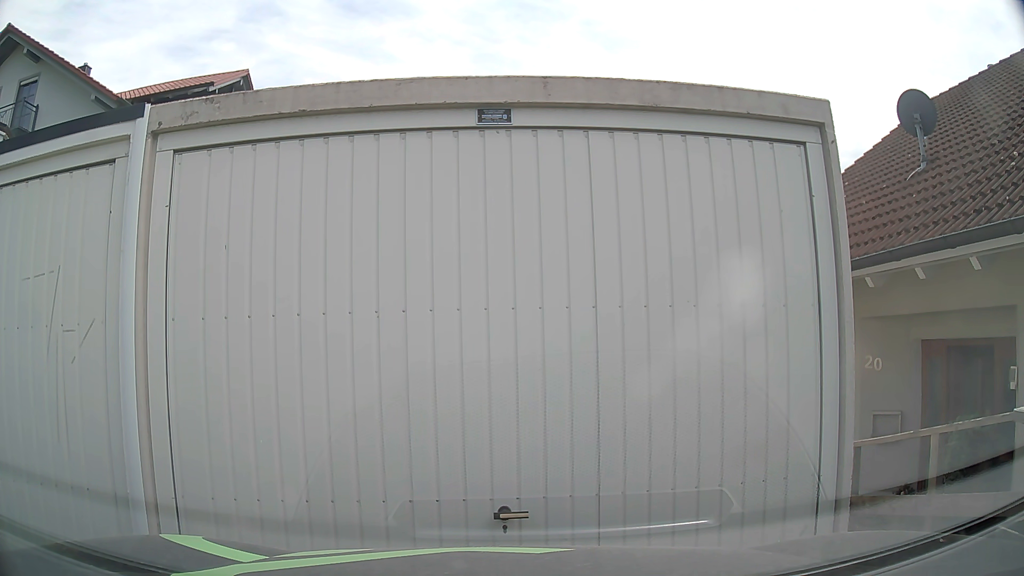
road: residential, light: Day
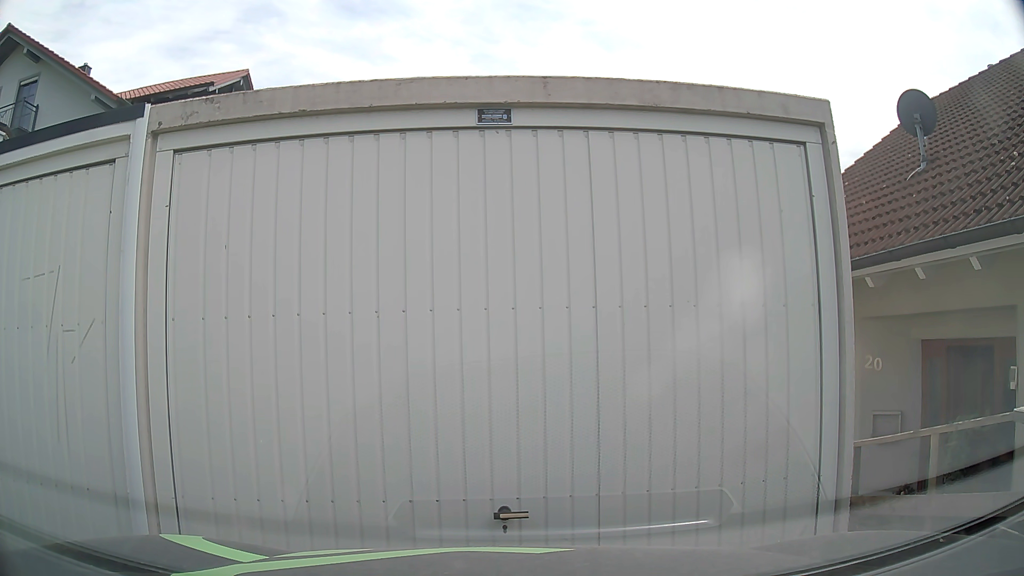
(0.0, 0.0) m; 0°
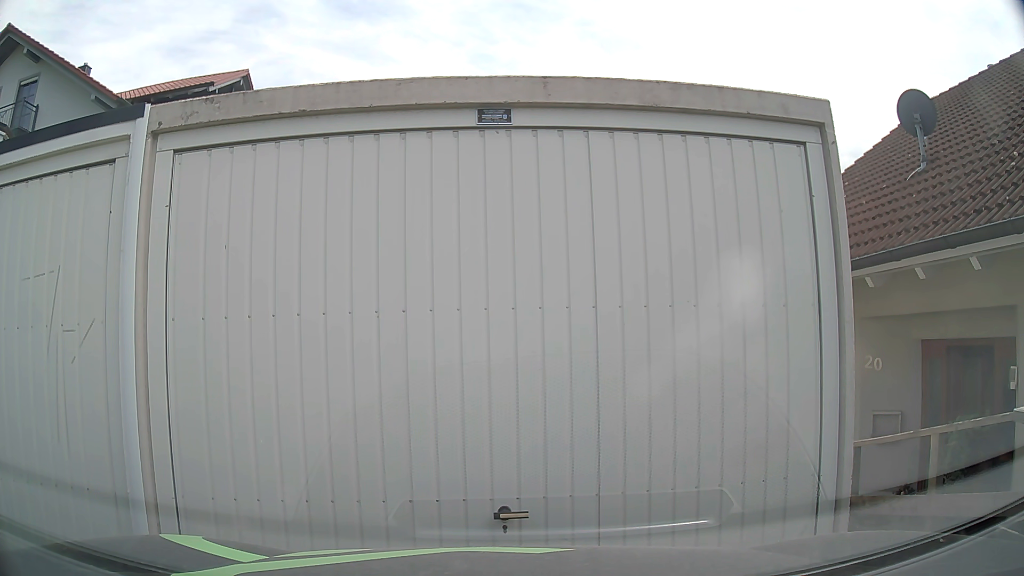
(0.0, 0.0) m; 0°
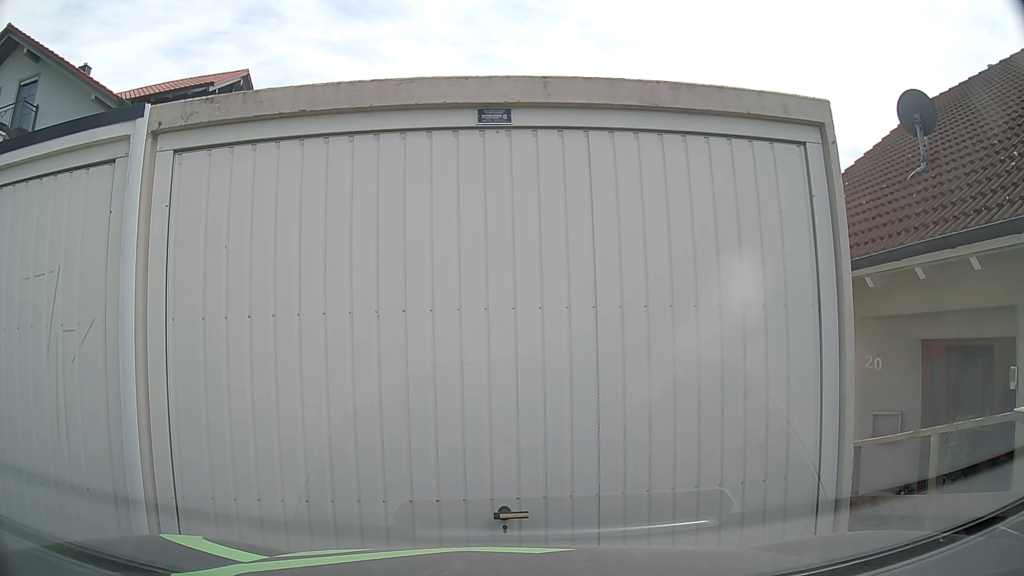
(0.0, 0.0) m; 0°
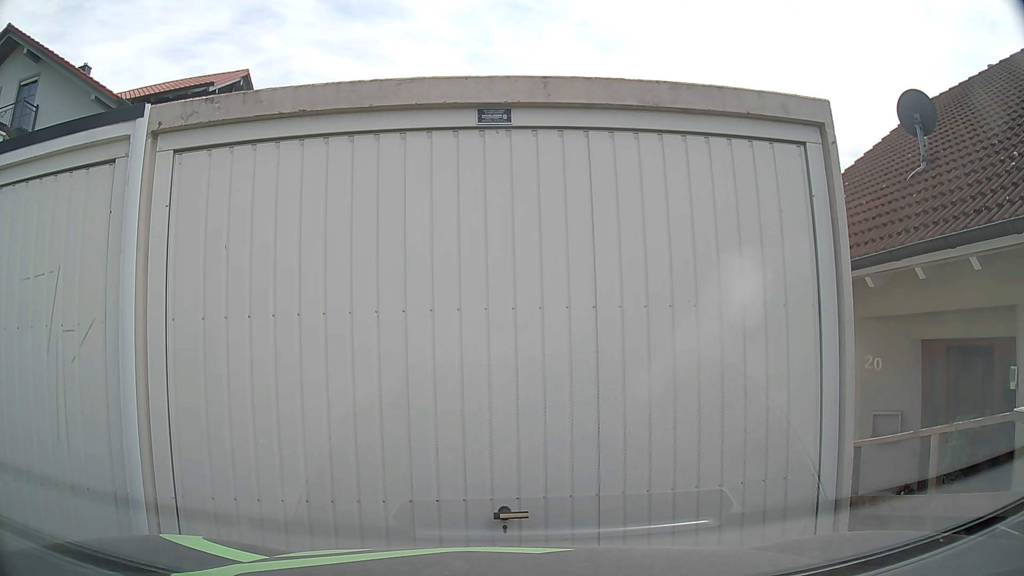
(0.0, 0.0) m; 0°
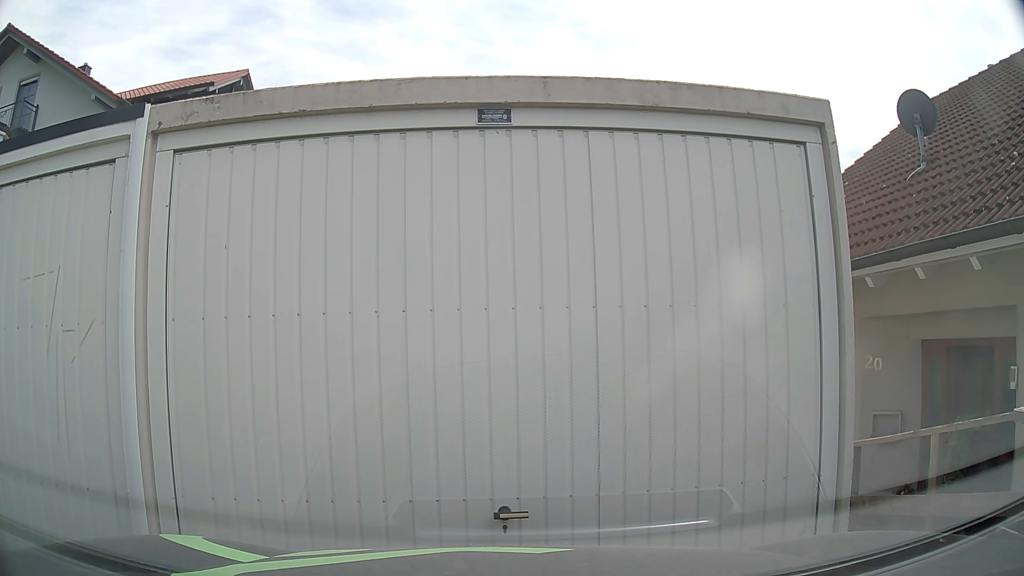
(0.0, 0.0) m; 0°
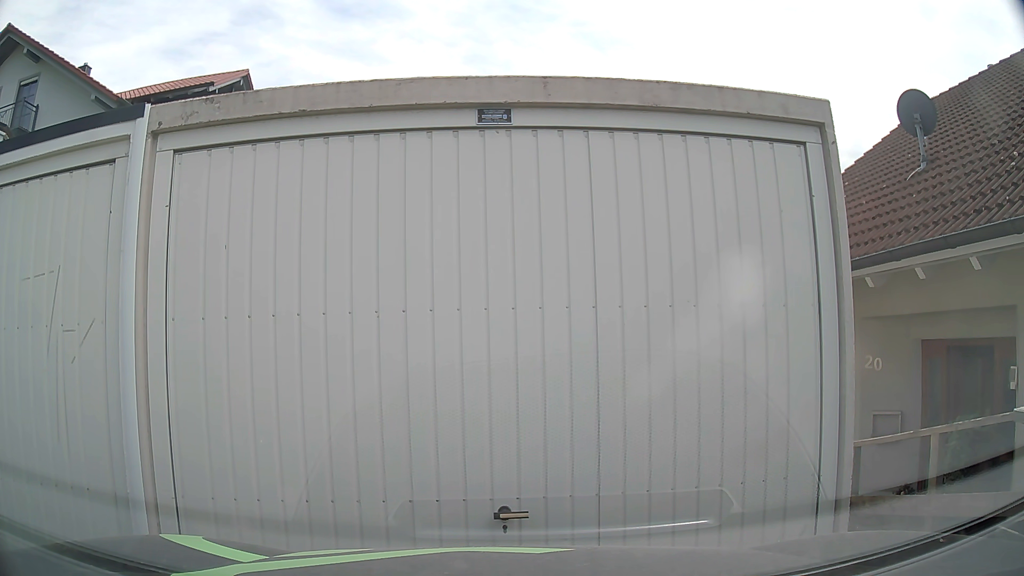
(0.0, 0.0) m; 0°
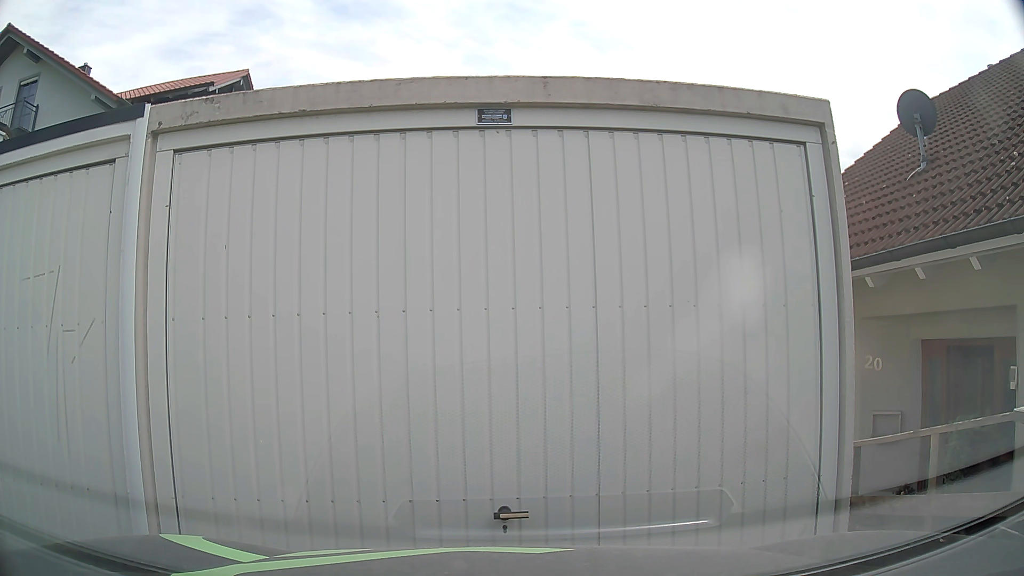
(0.0, 0.0) m; 0°
